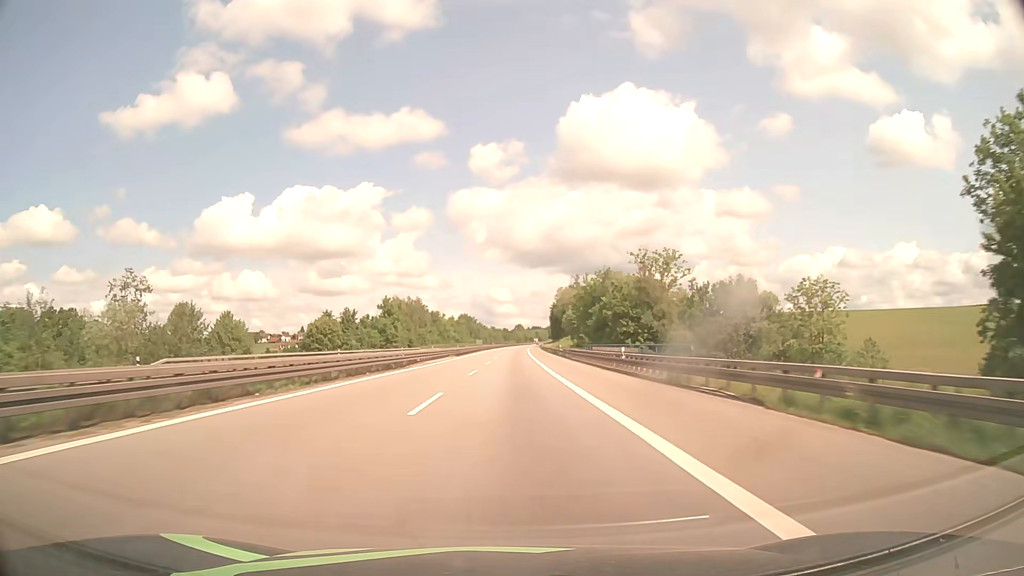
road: motorway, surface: asphalt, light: Day
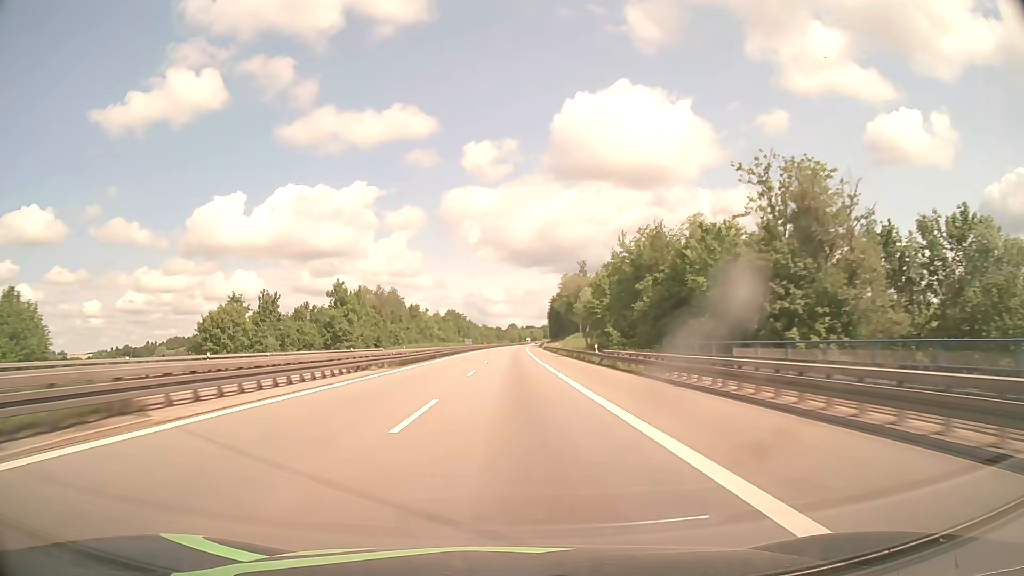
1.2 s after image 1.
(+0.2, +39.0) m; +1°
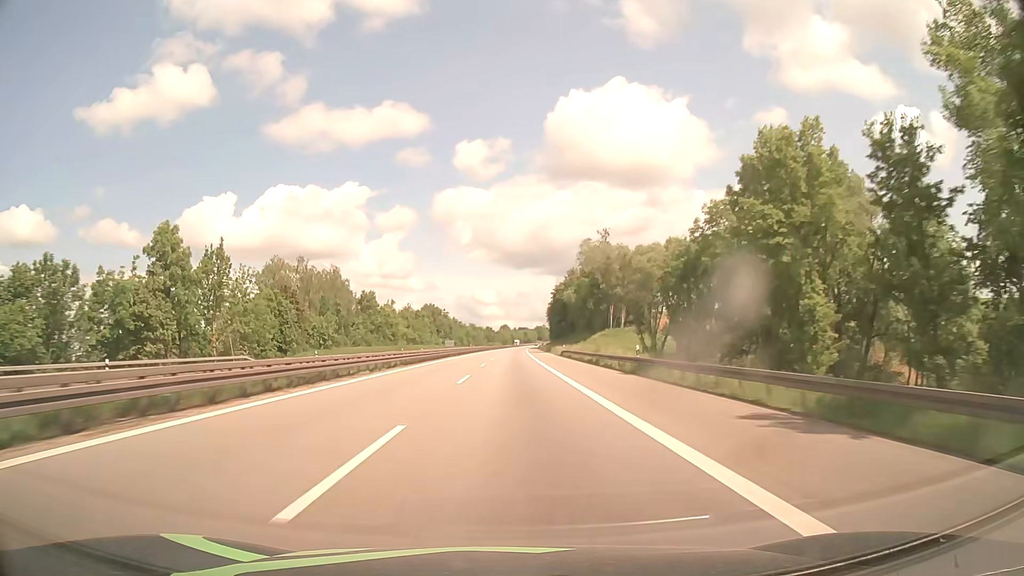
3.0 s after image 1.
(+0.3, +59.7) m; +1°
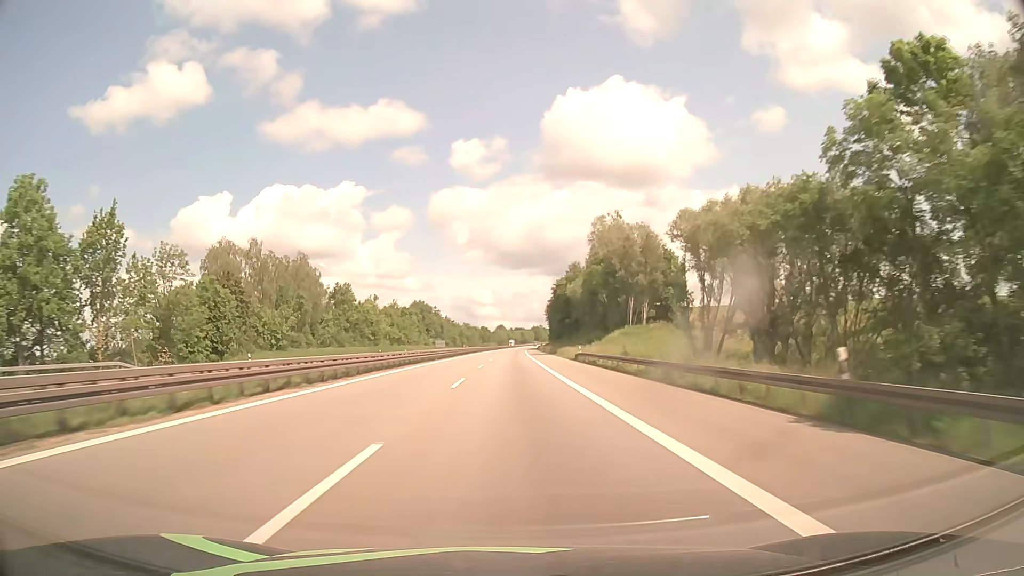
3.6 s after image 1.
(0.0, +20.1) m; 0°
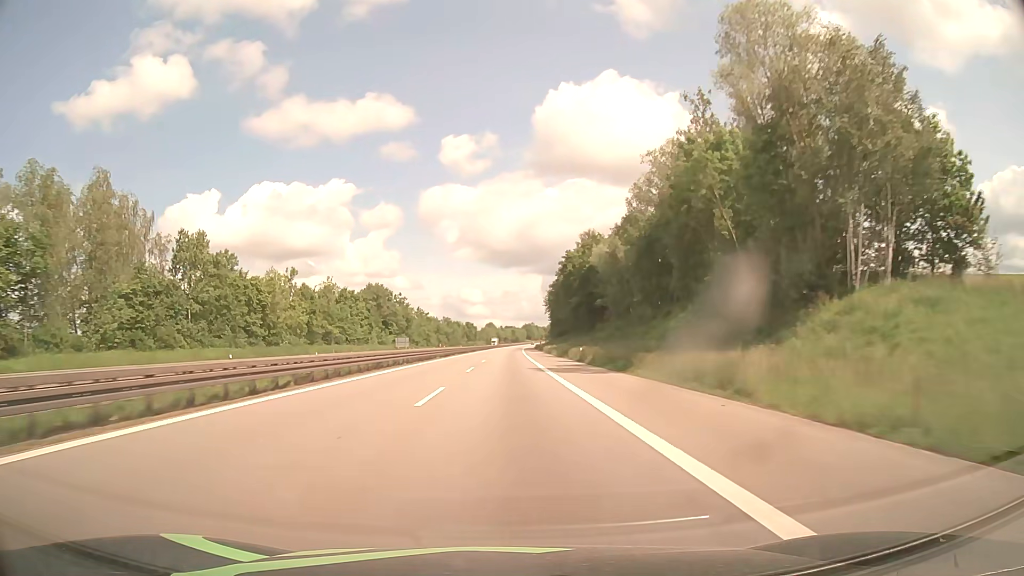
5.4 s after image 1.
(+0.6, +60.8) m; +1°
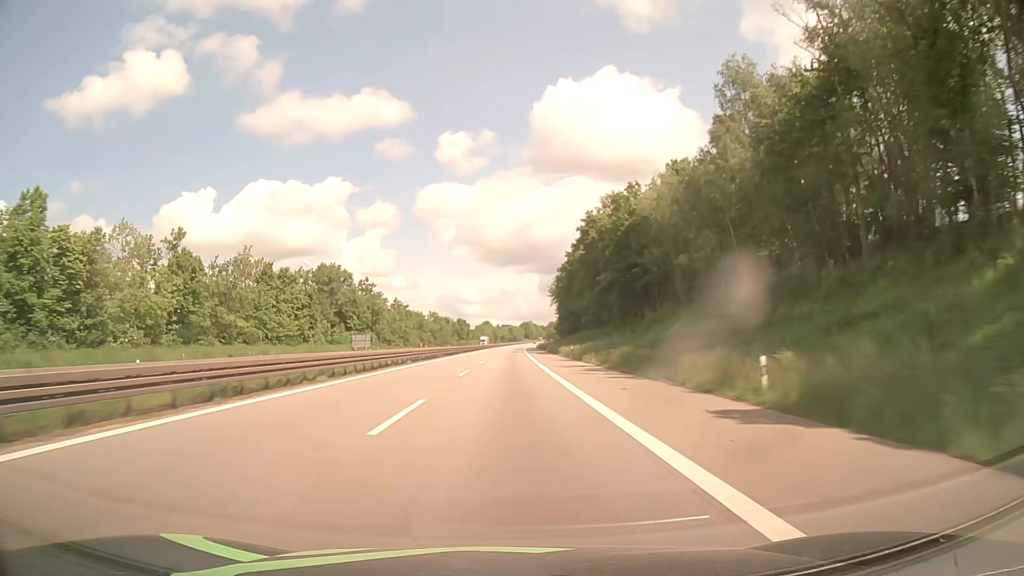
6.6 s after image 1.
(+0.1, +40.8) m; 0°
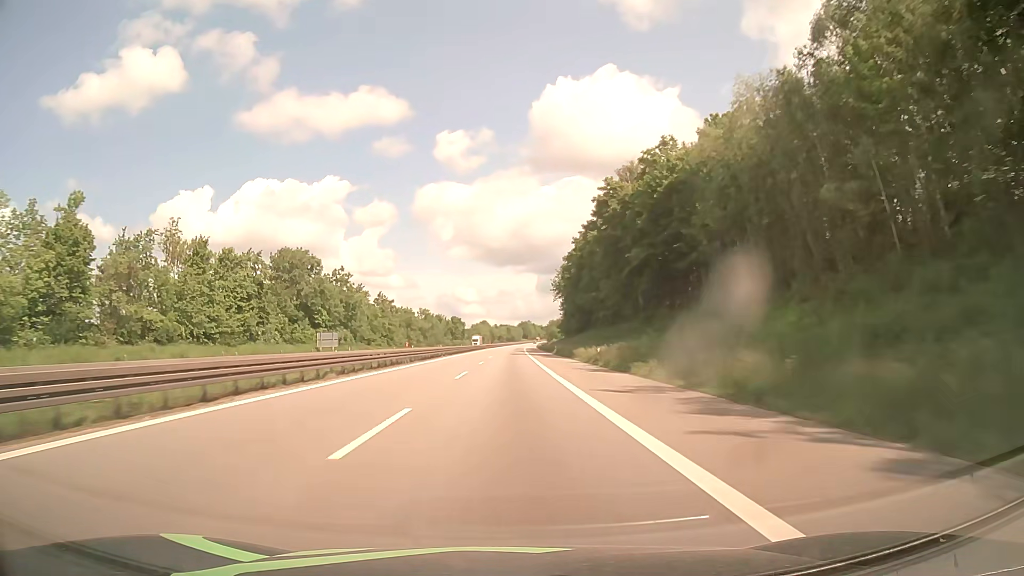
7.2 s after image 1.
(0.0, +20.4) m; 0°
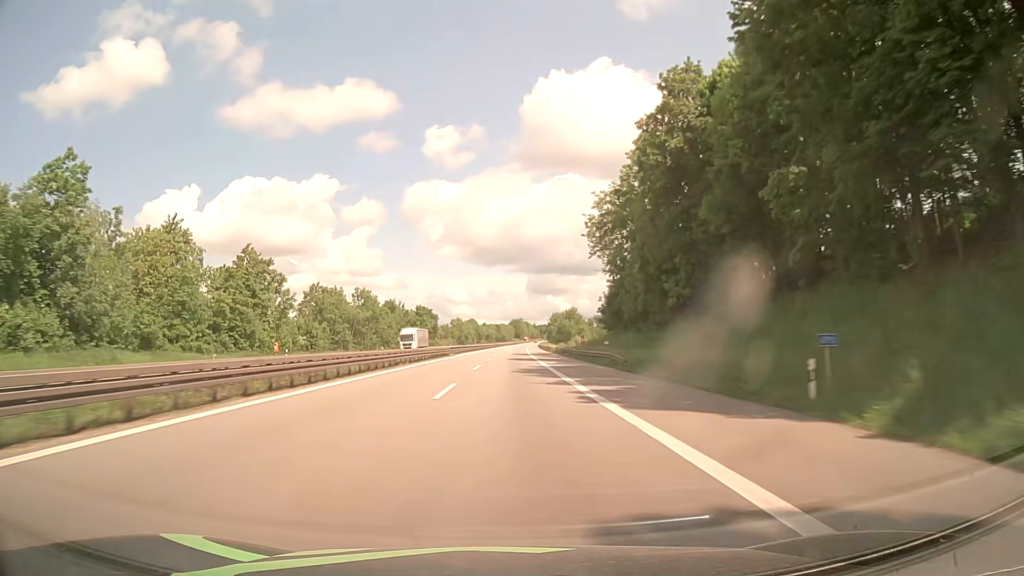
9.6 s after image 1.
(+0.4, +82.1) m; +1°
(0, +10) (0, +20) (0, +30) (0, +40) (0, +50) (0, +60) (0, +70) (+1, +80) (+1, +90) (+1, +100) m
